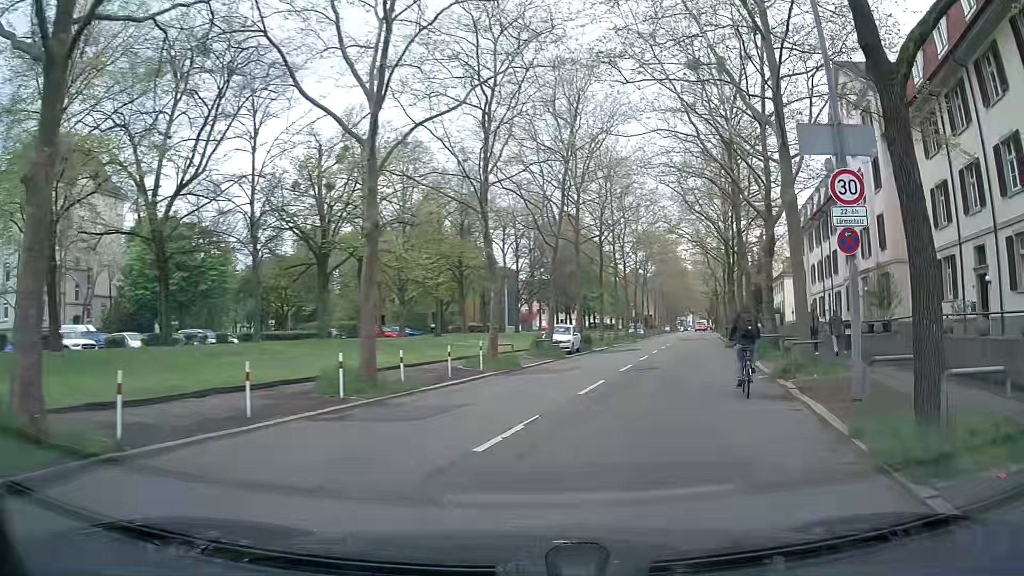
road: secondary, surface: asphalt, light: Day
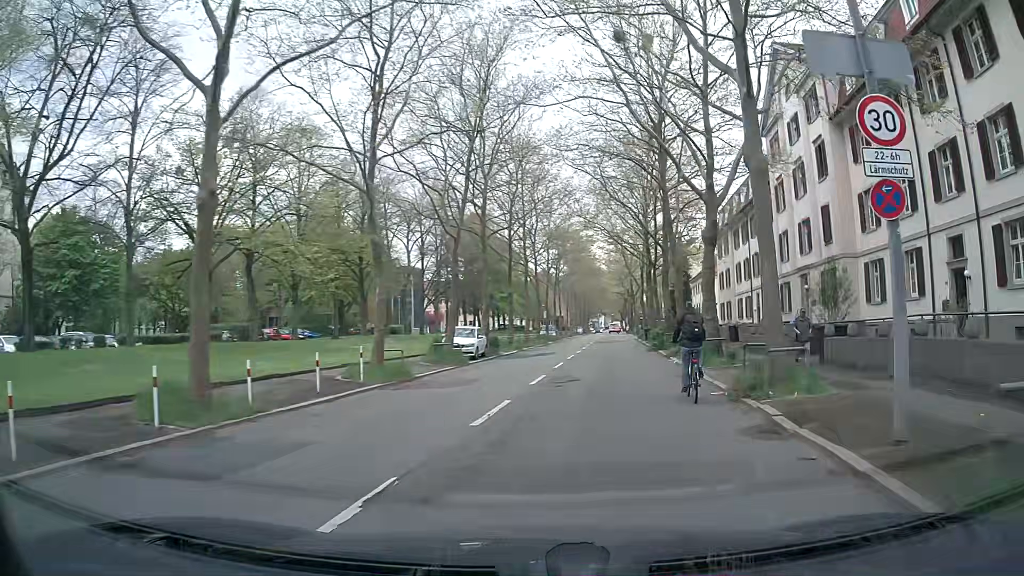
(+0.2, +4.0) m; +8°
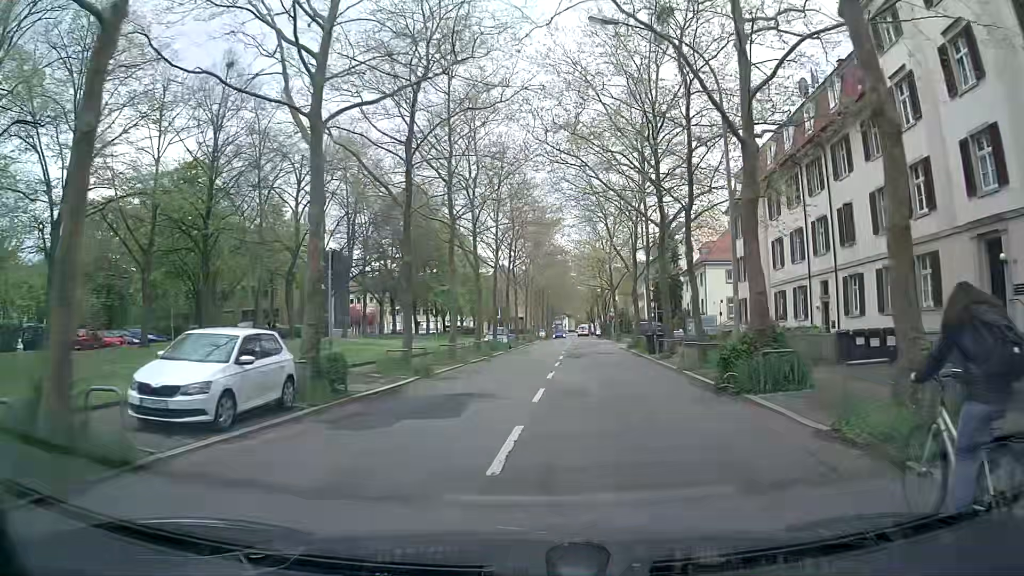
(+1.1, +21.4) m; +3°
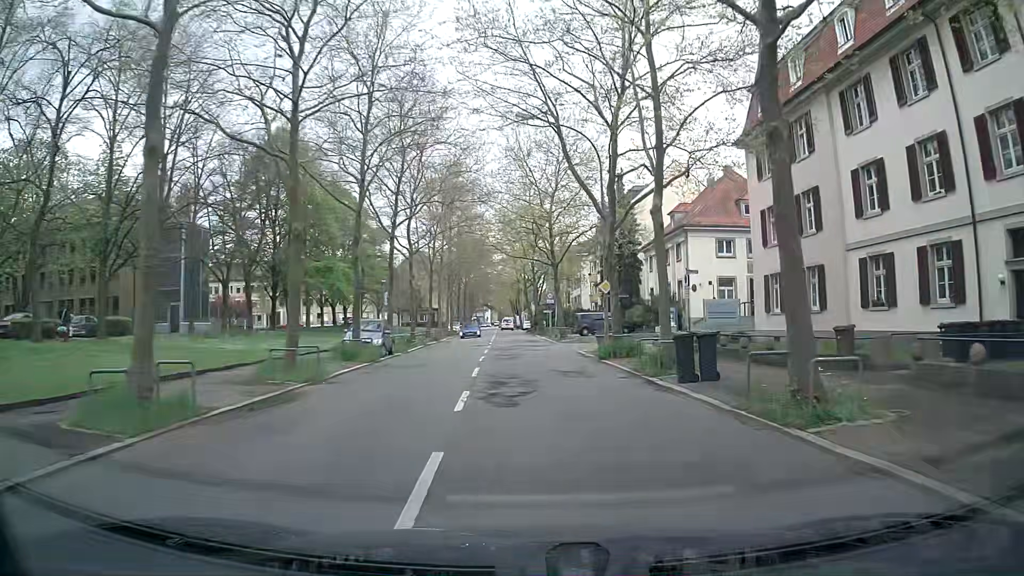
(+0.9, +20.8) m; +6°
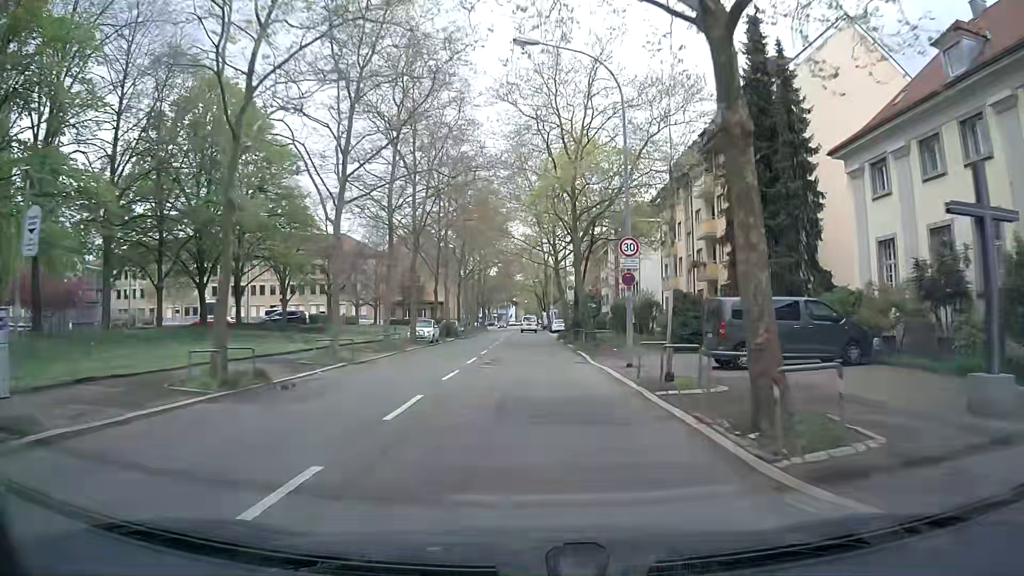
(-0.5, +37.5) m; -3°
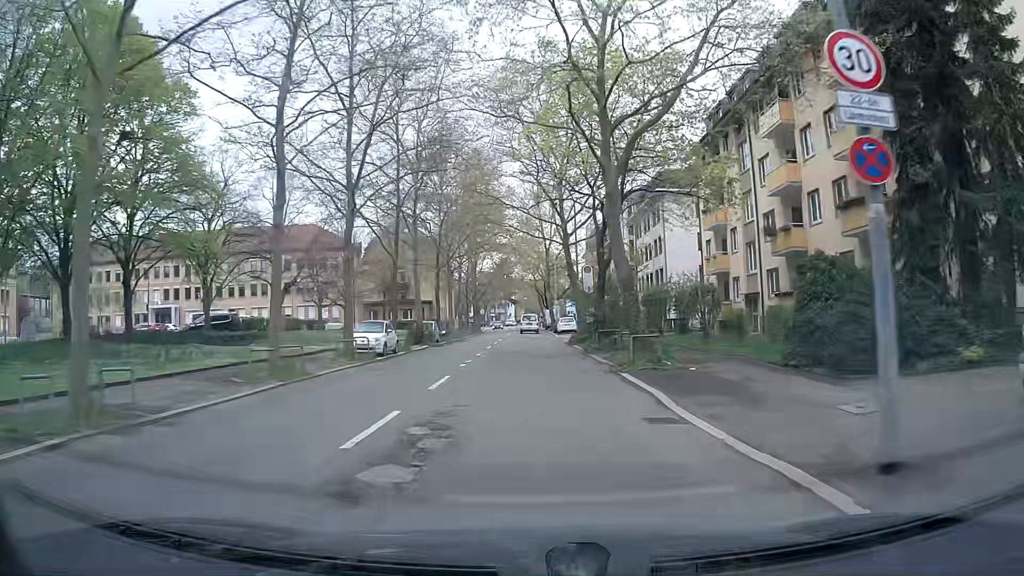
(0.0, +14.4) m; 0°
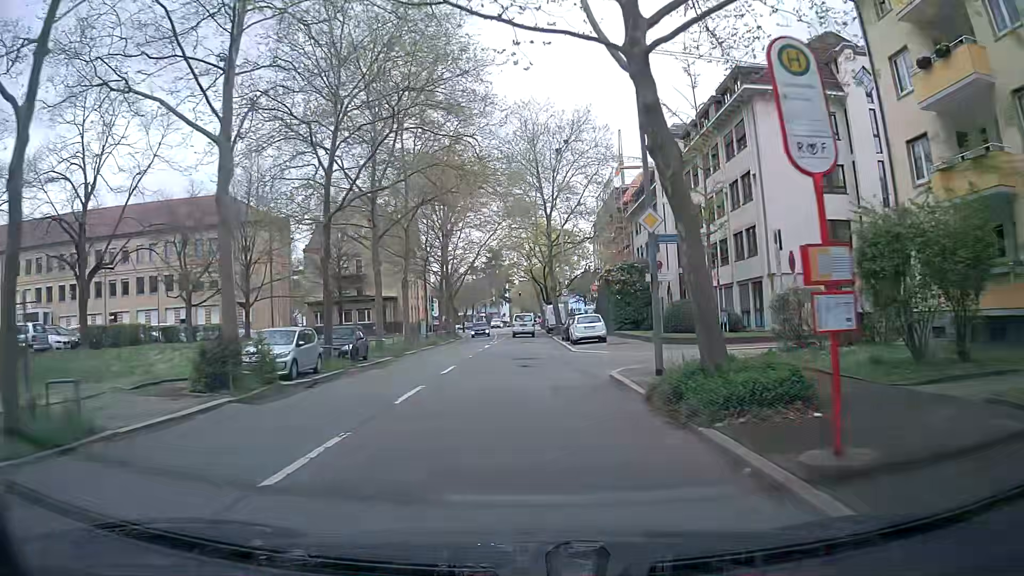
(+0.1, +26.2) m; 0°
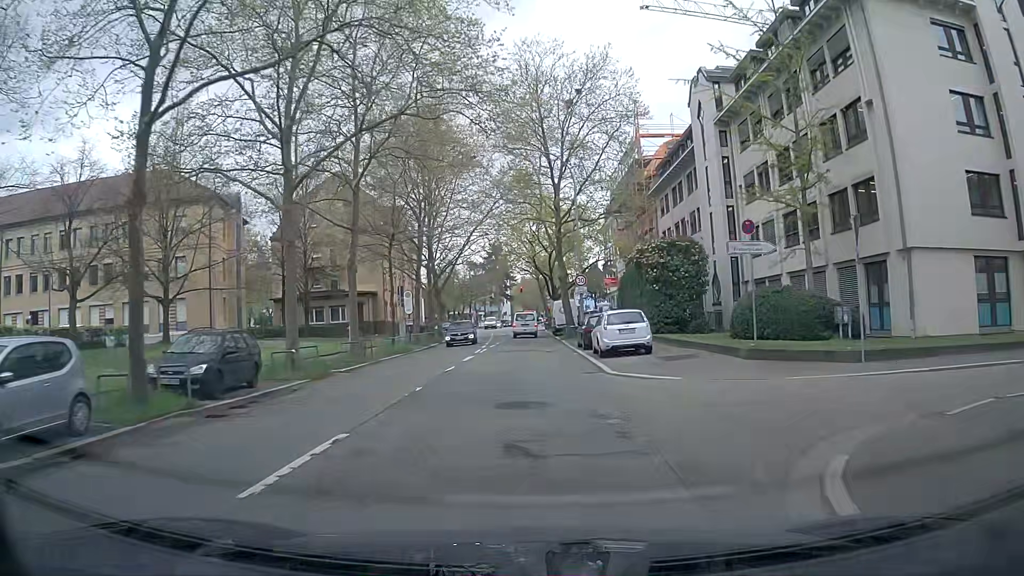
(0.0, +12.5) m; 0°
